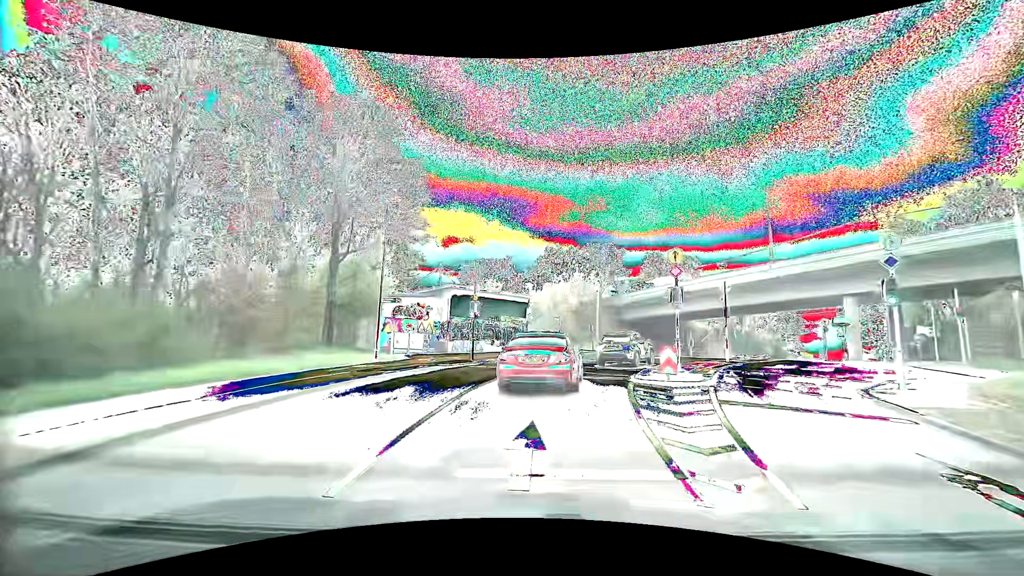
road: secondary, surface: asphalt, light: Day
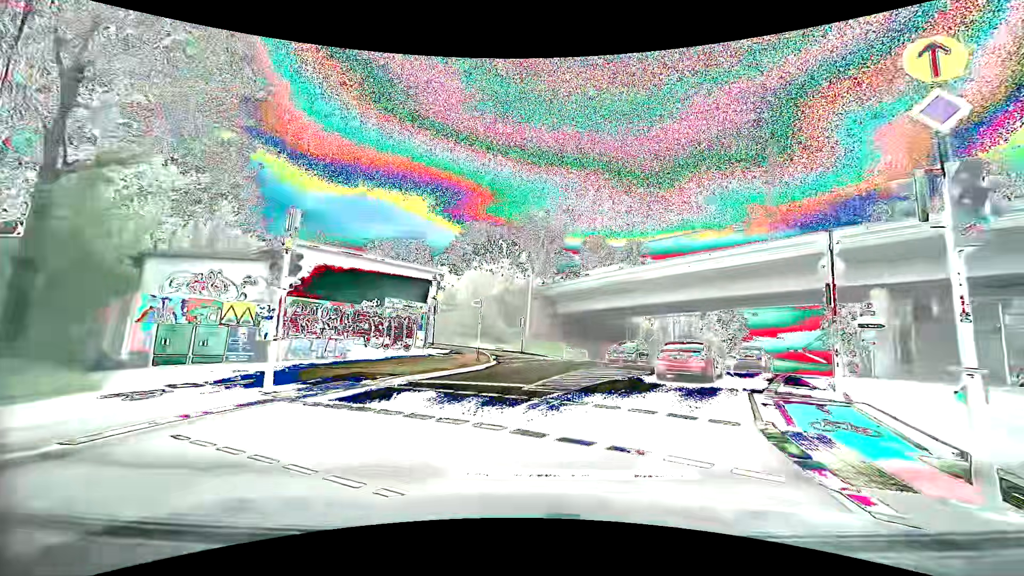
(+0.8, +16.1) m; +9°
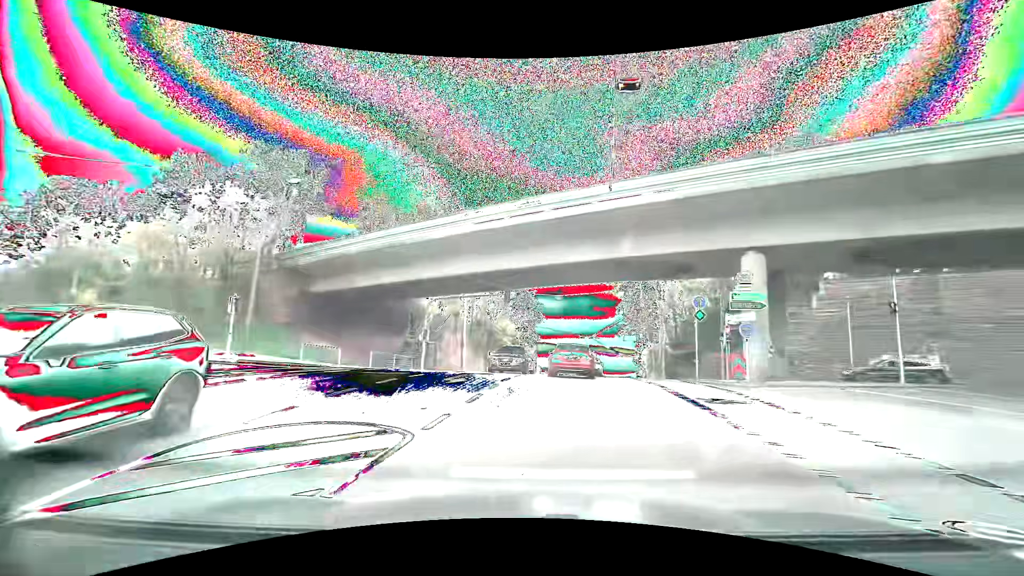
(+3.3, +15.2) m; +23°
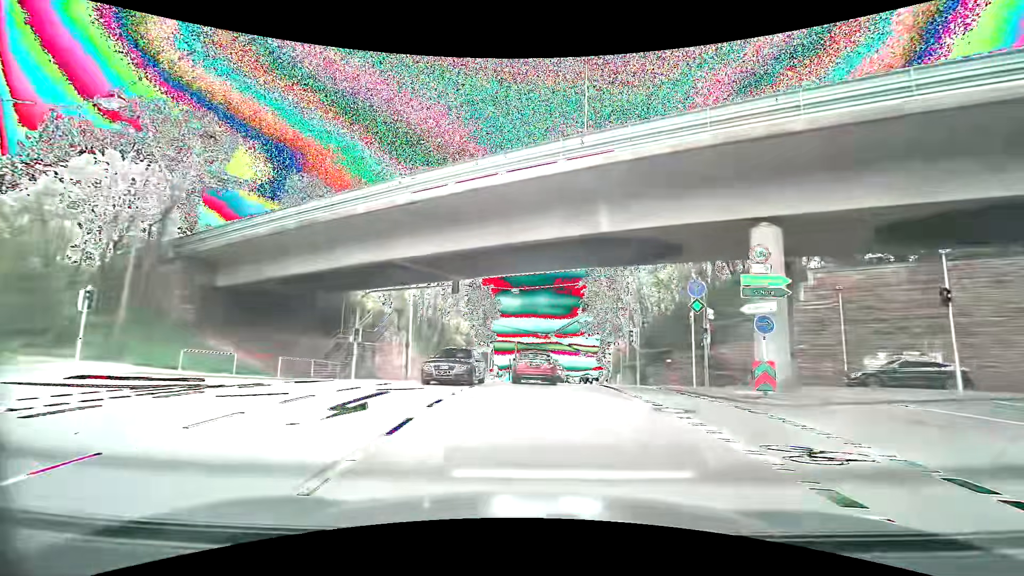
(+0.3, +5.7) m; +5°
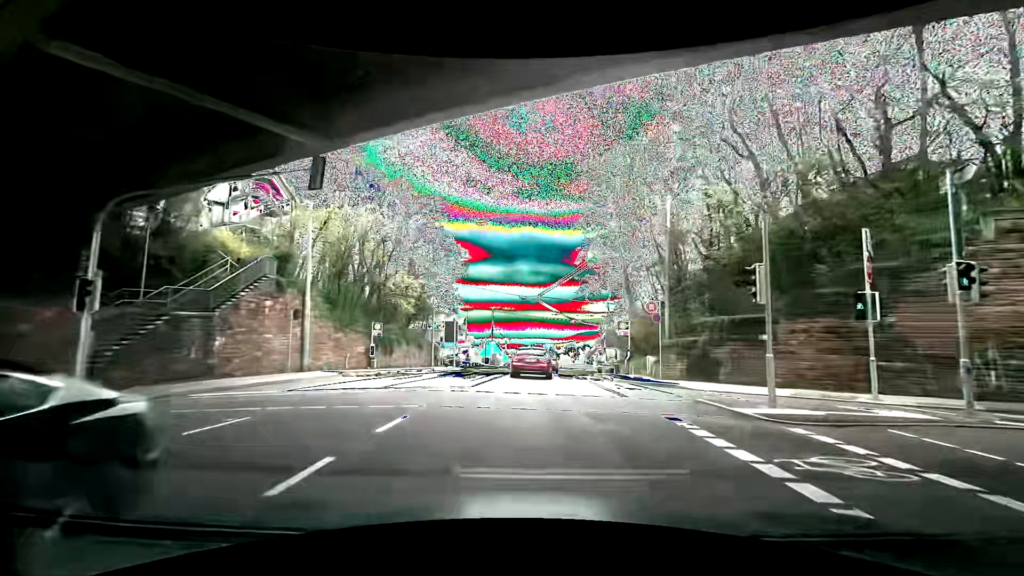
(+0.5, +18.0) m; +2°
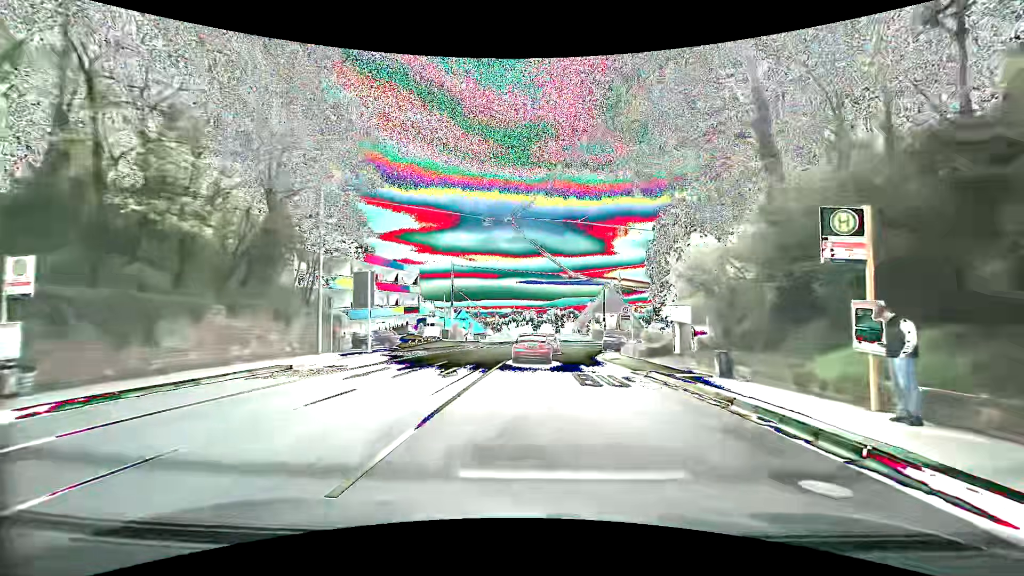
(+0.6, +25.1) m; +3°
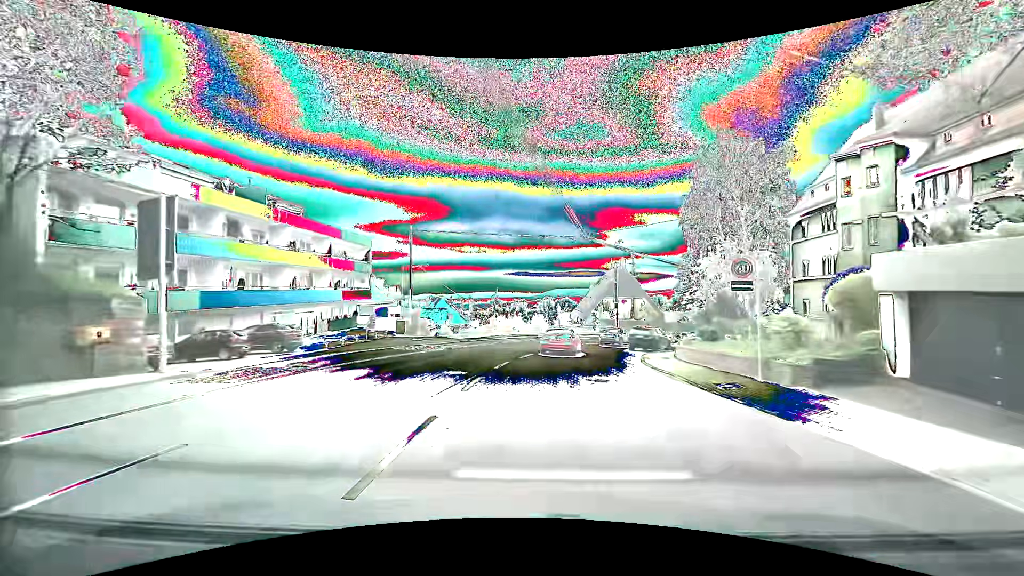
(+0.1, +18.0) m; +1°
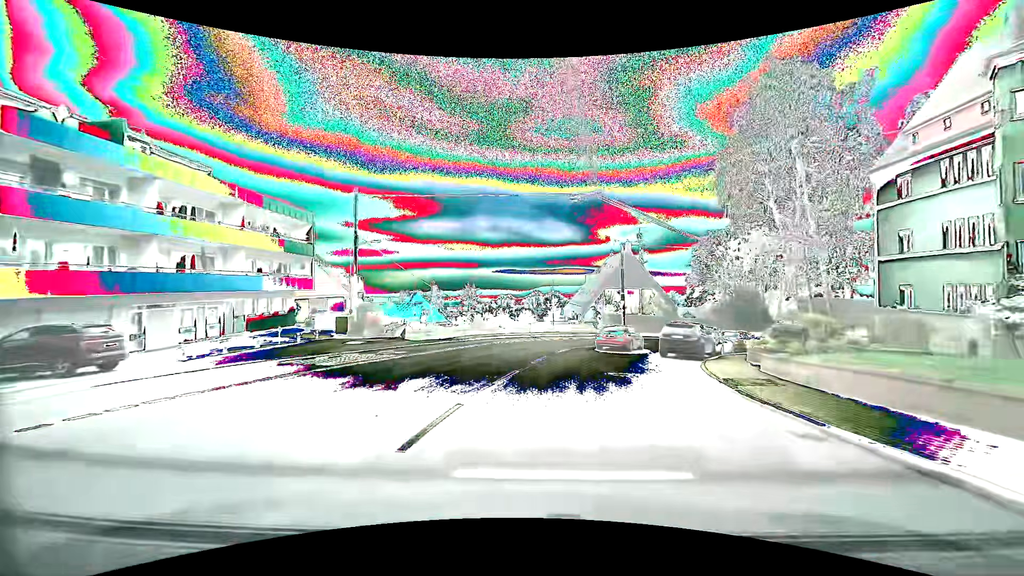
(0.0, +11.3) m; +1°
(0, +10) (+1, +20) (+5, +29) (+10, +38) (+17, +45) (+25, +50) (+35, +54) (+44, +56) (+54, +56) (+64, +55) m
